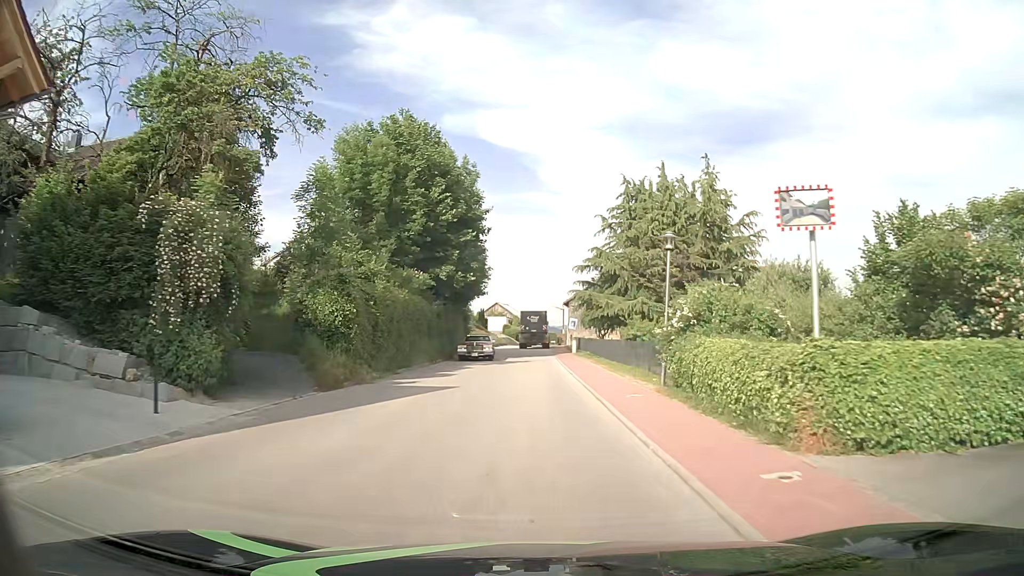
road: tertiary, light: Day
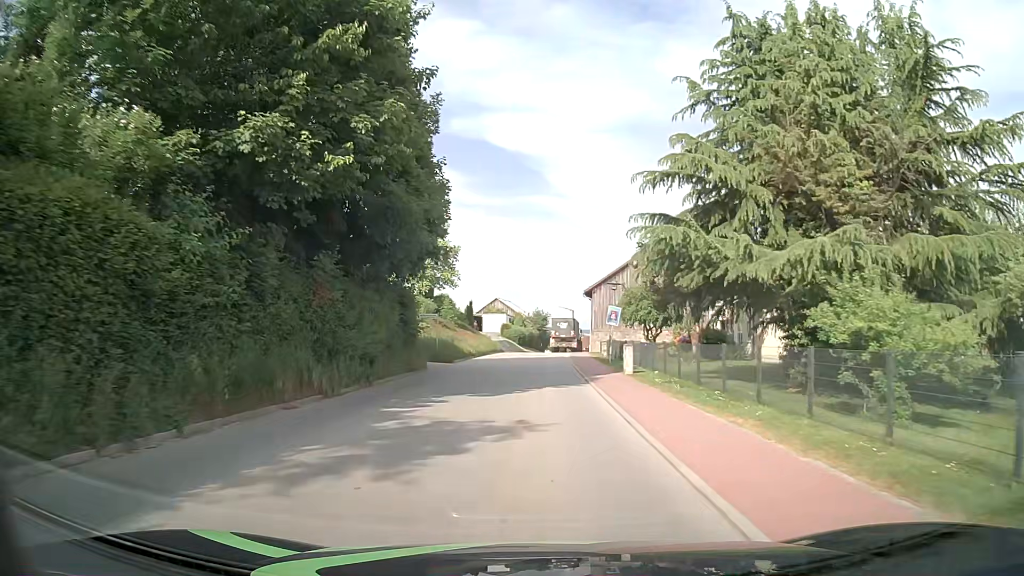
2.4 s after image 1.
(0.0, +25.7) m; -1°
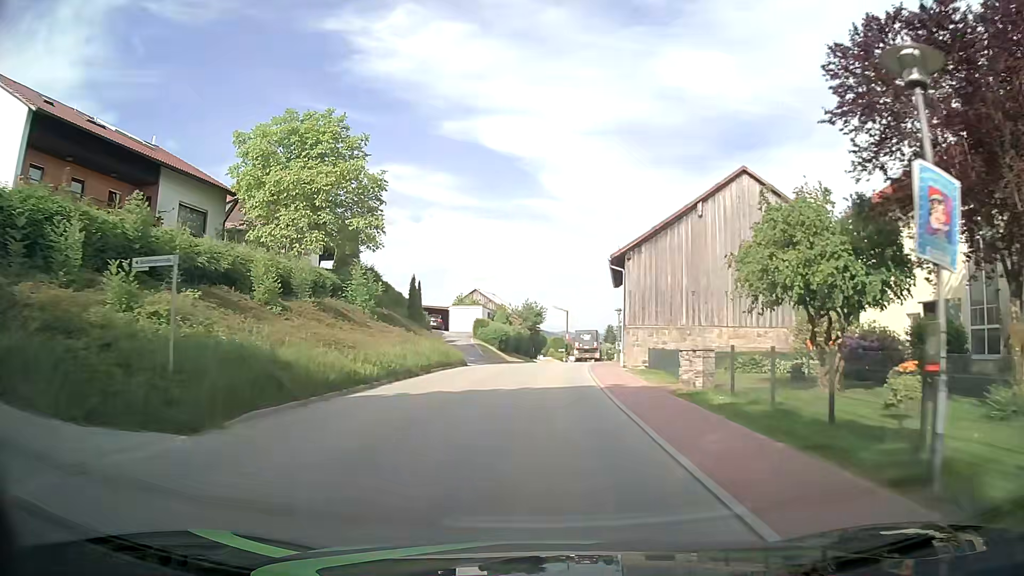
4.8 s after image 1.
(+0.2, +26.8) m; +1°
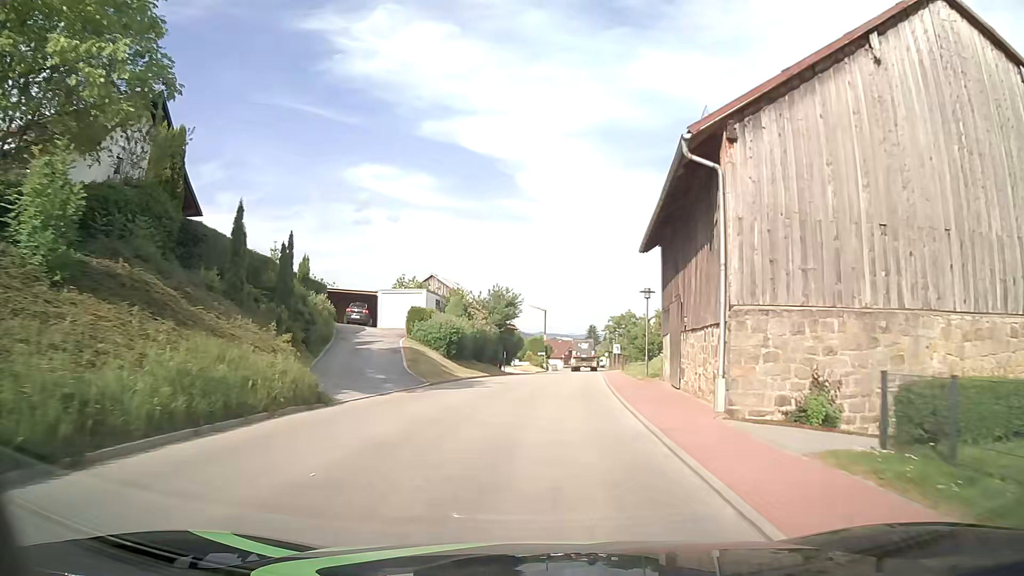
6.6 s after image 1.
(+0.1, +20.7) m; +1°
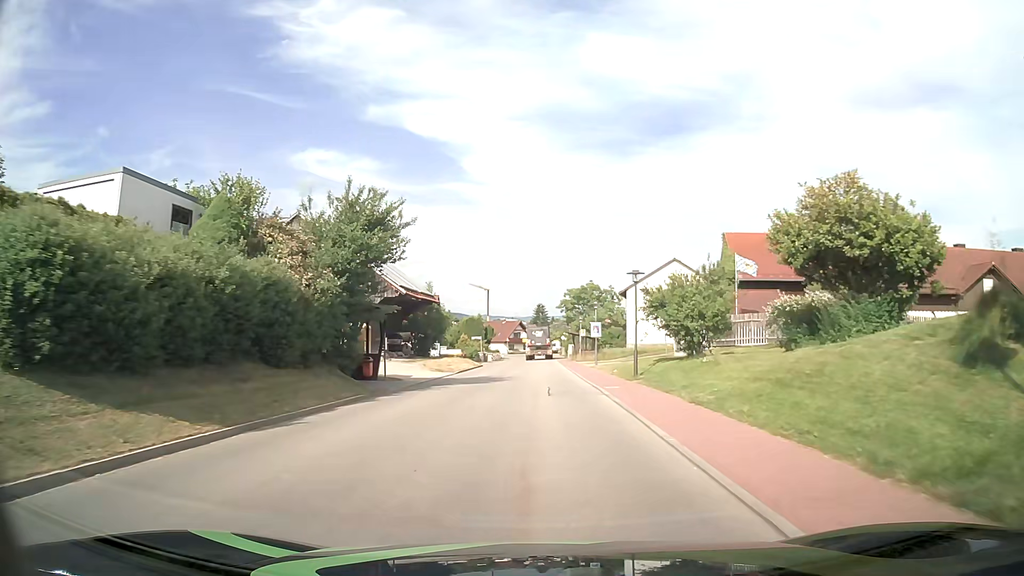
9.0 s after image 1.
(+1.1, +27.2) m; +5°
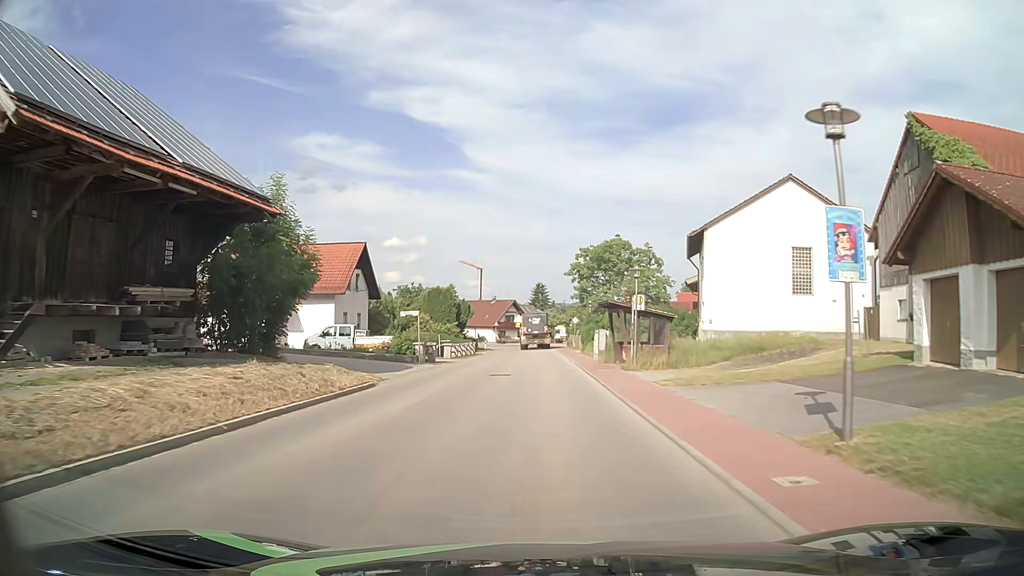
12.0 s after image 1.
(+0.3, +33.9) m; 0°
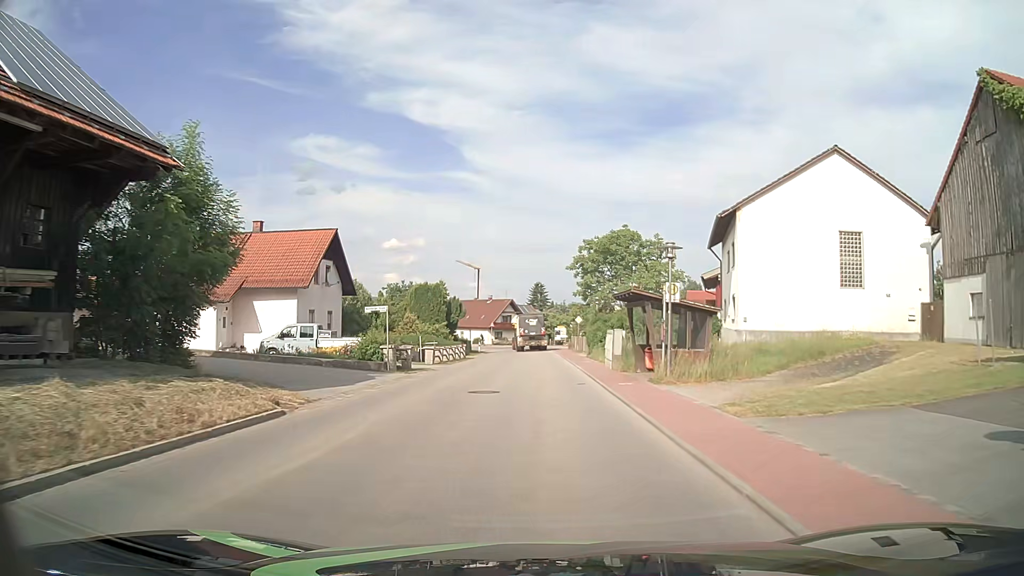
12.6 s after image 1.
(0.0, +6.6) m; 0°
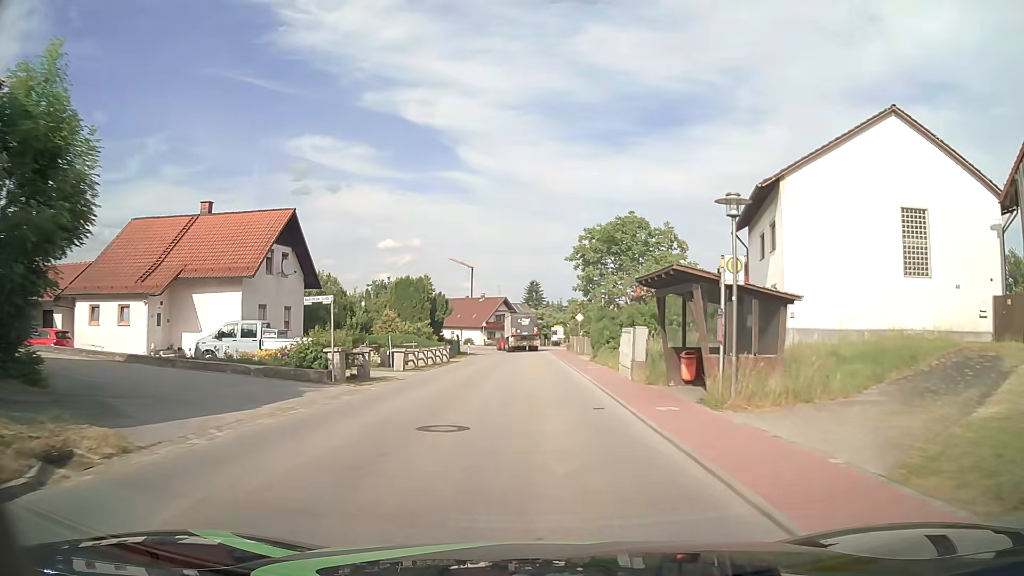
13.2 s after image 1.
(0.0, +6.6) m; 0°
(0, +10) (0, +20) (0, +30) (0, +40) (0, +50) (0, +60) (-1, +70) (-3, +80) (-7, +89) (-13, +97) m
